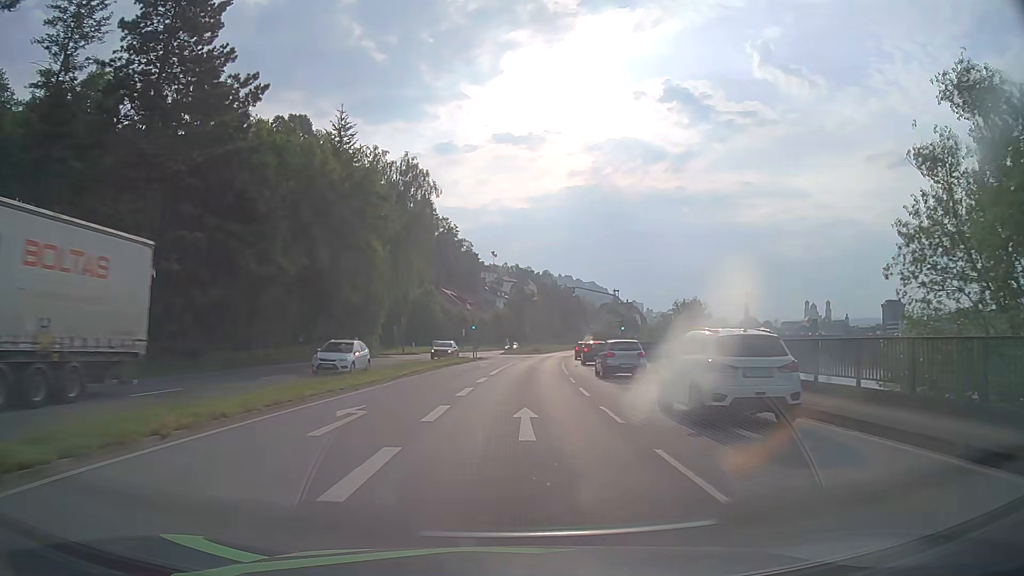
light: Day
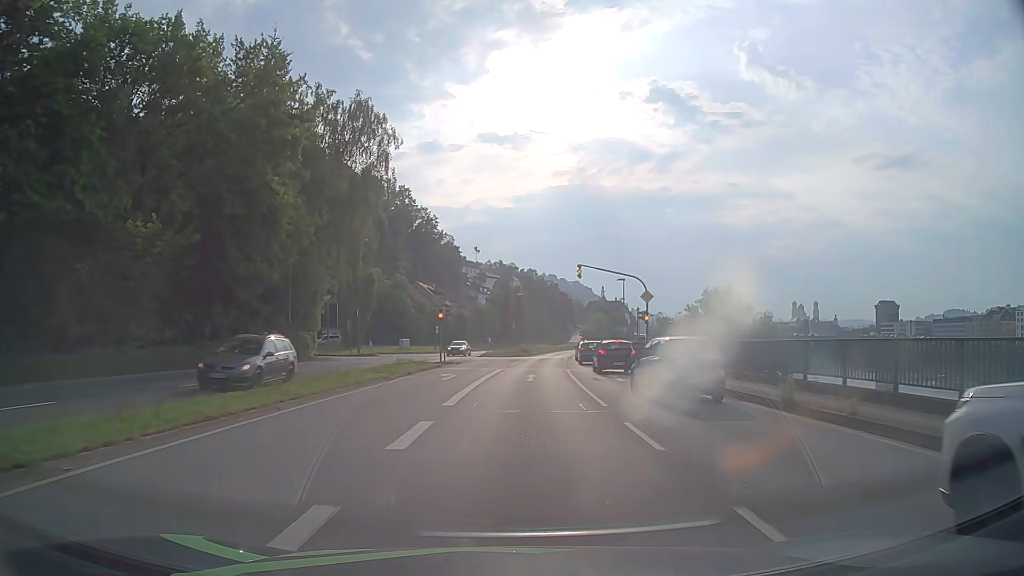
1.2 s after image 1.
(+0.2, +15.2) m; +1°
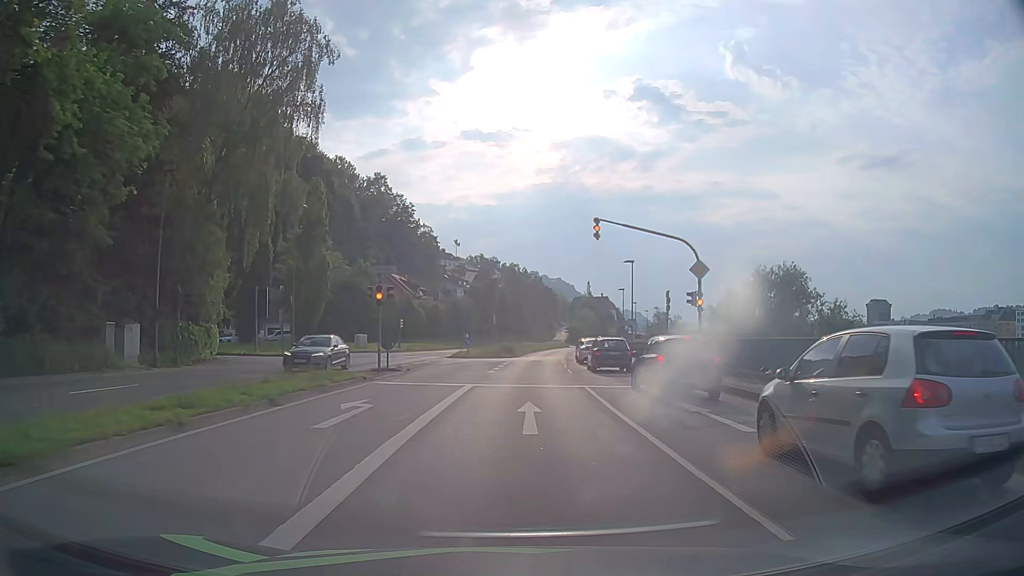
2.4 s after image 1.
(+0.2, +14.1) m; +1°
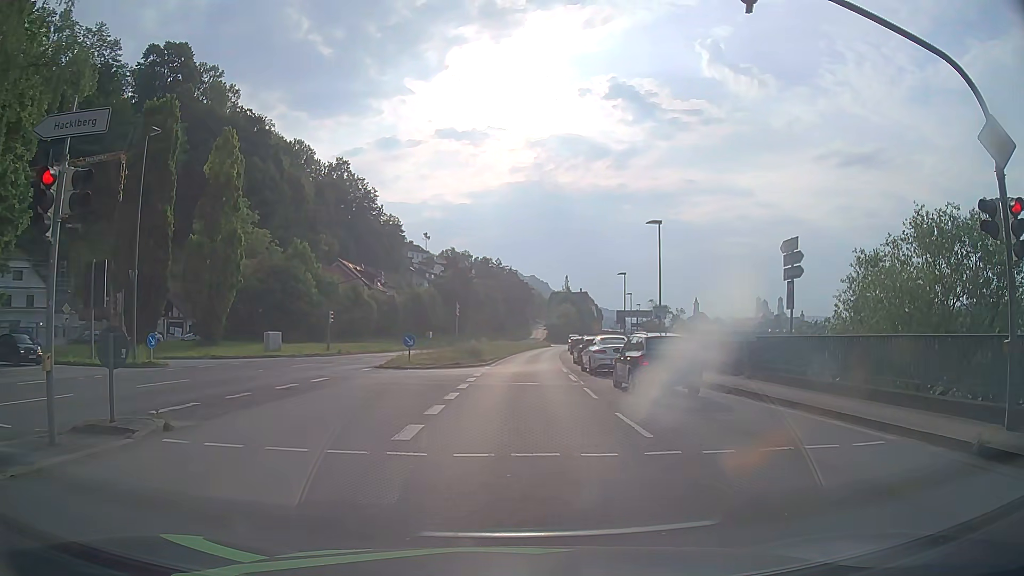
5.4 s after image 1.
(+0.3, +17.6) m; 0°
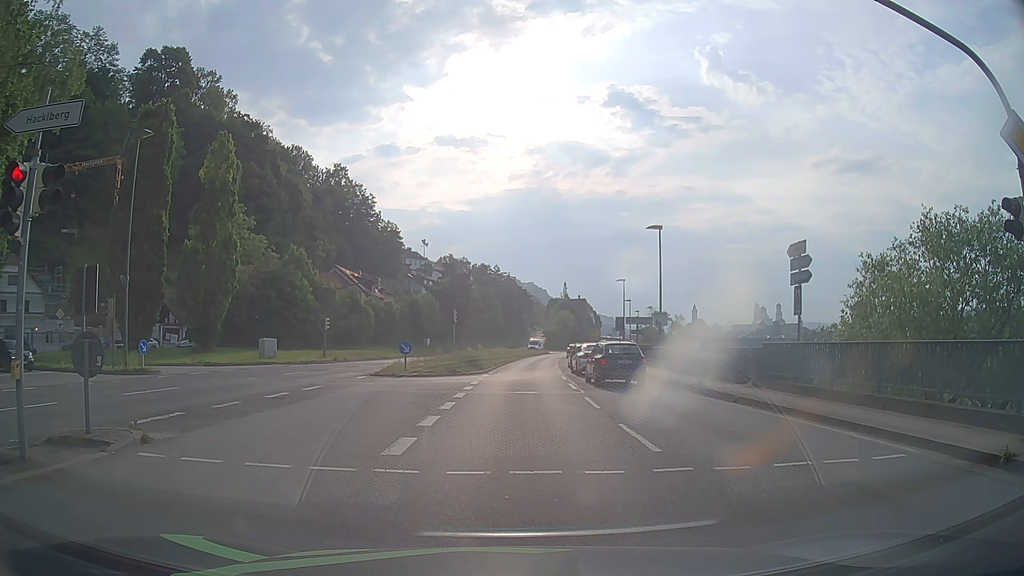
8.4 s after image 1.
(0.0, +0.7) m; 0°
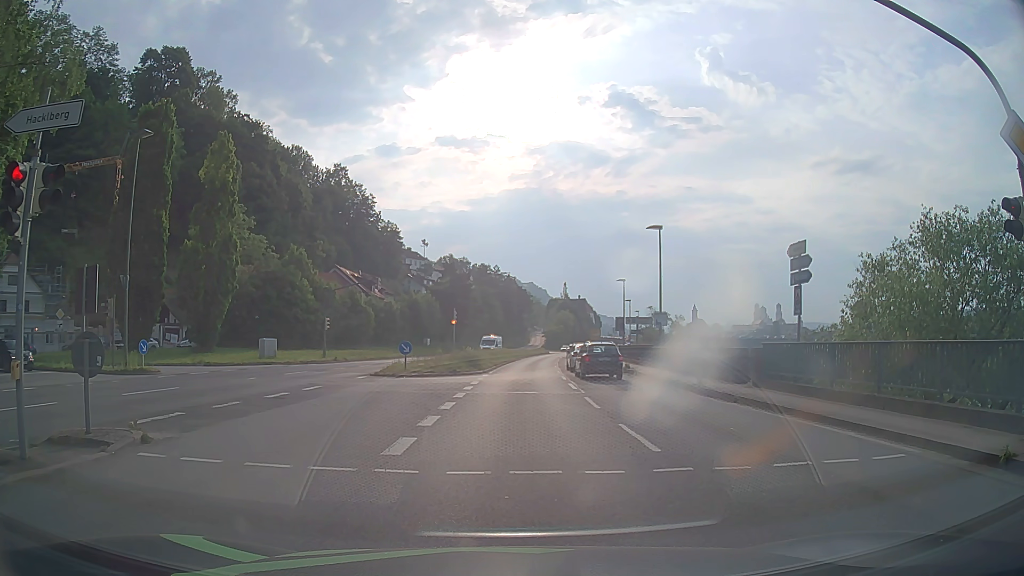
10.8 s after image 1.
(0.0, 0.0) m; 0°
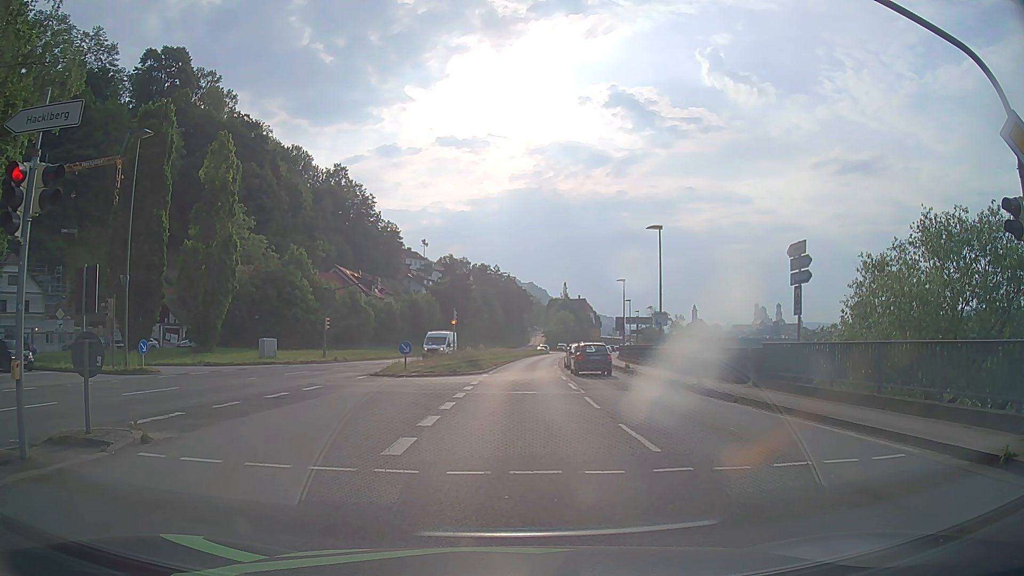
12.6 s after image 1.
(0.0, 0.0) m; 0°
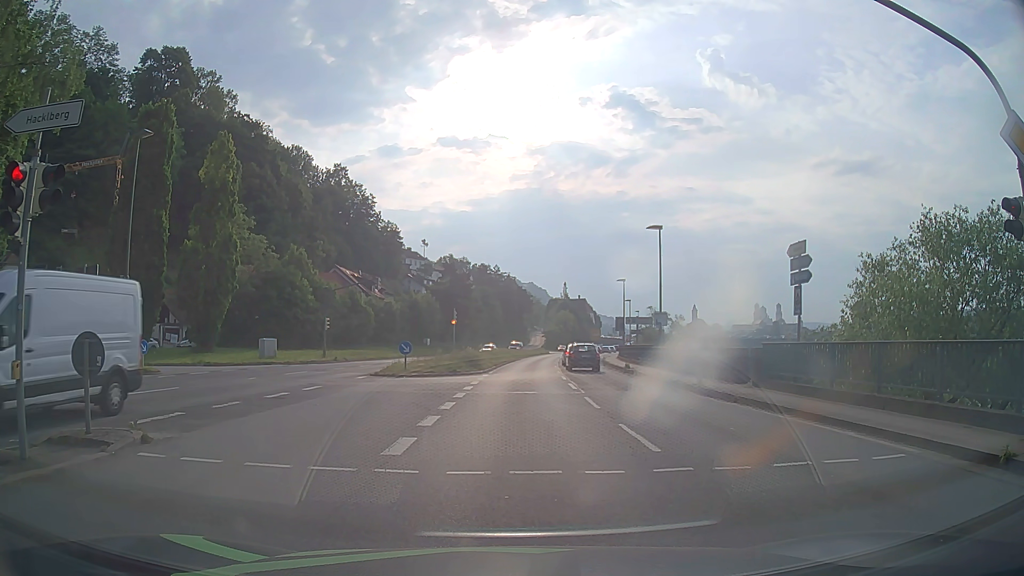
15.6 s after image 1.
(0.0, 0.0) m; 0°
